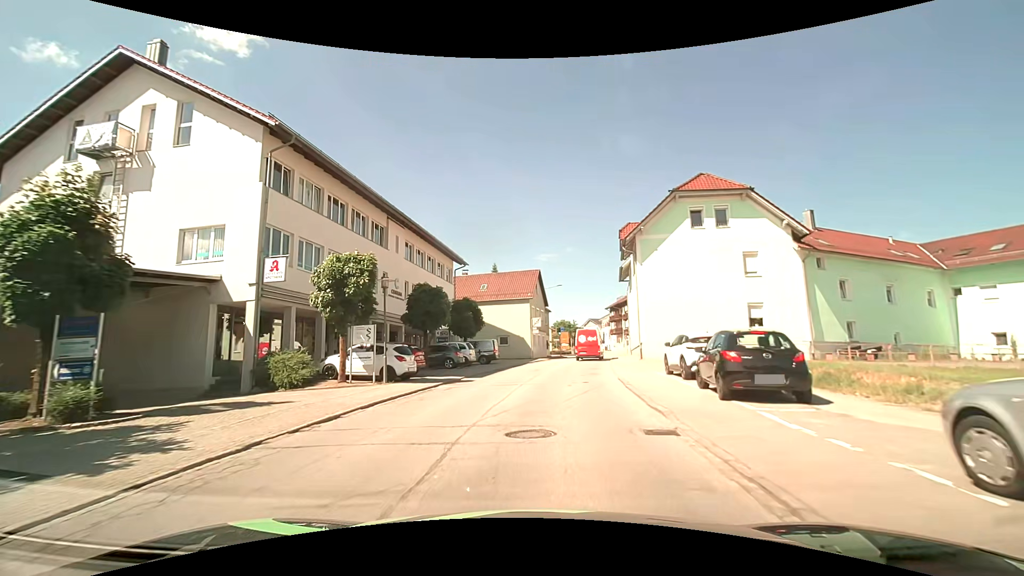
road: secondary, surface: asphalt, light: Day
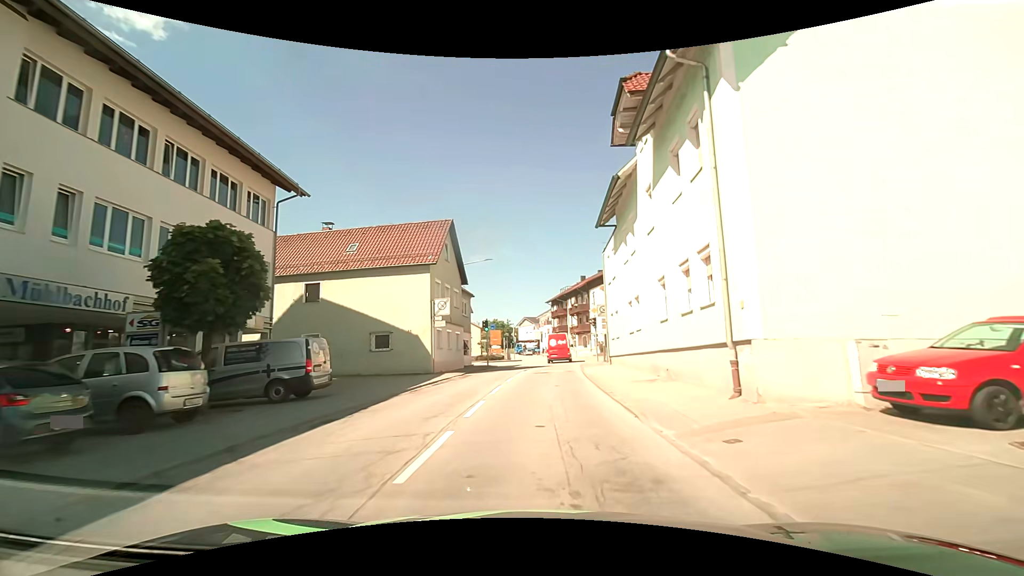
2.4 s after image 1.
(+1.5, +22.4) m; +8°
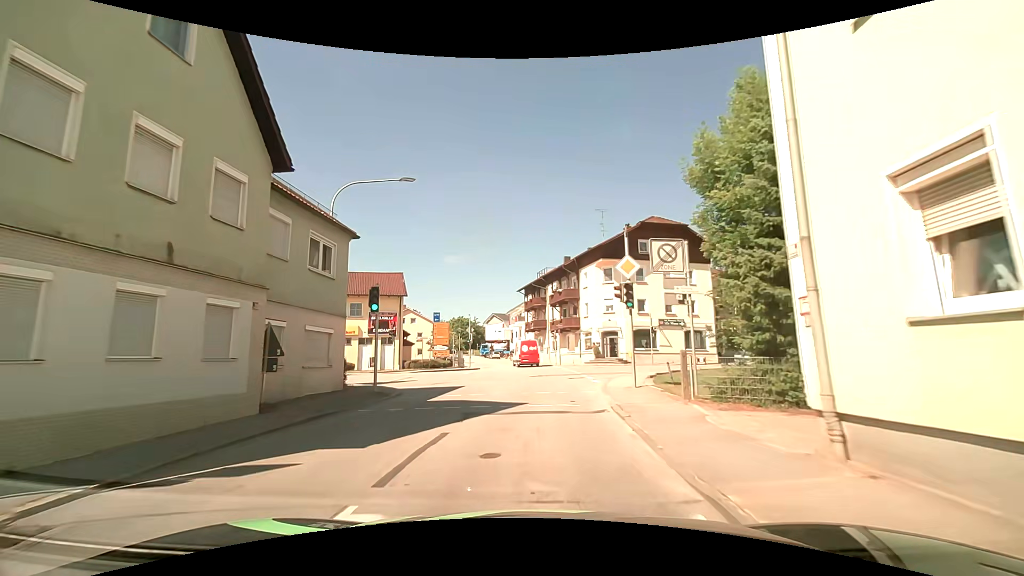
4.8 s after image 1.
(+0.3, +22.3) m; +2°
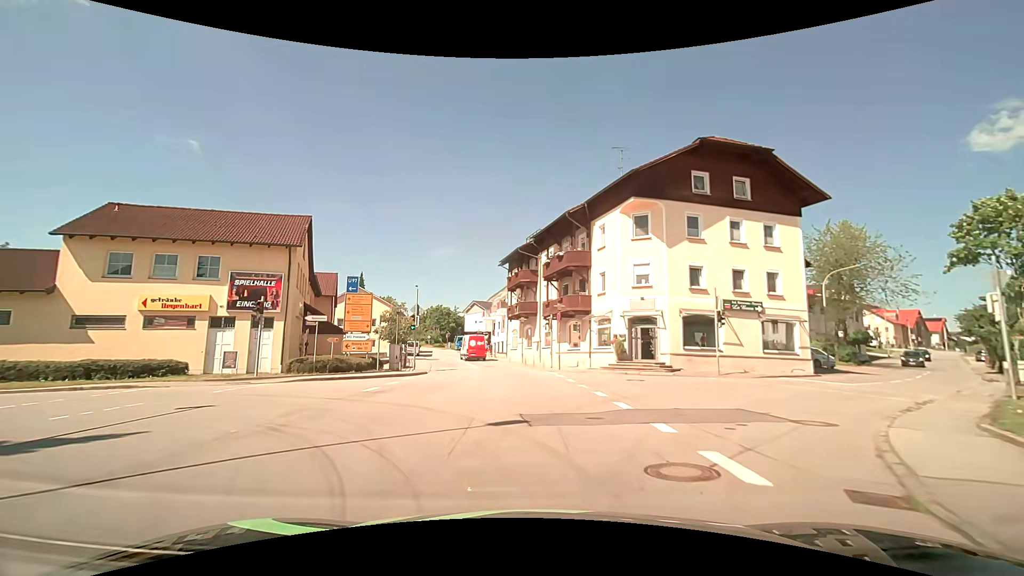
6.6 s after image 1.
(+0.6, +18.7) m; +3°
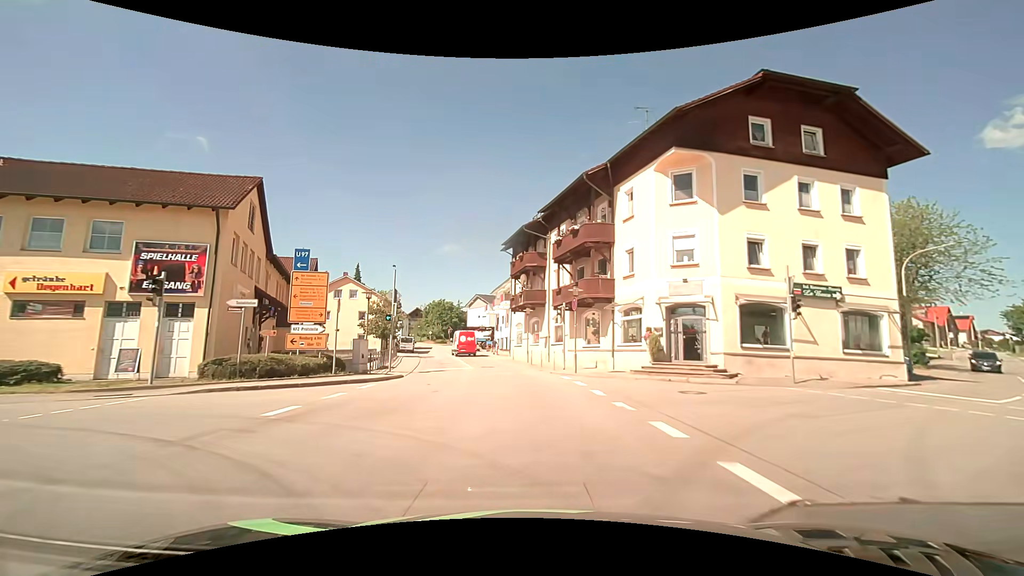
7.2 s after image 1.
(-0.1, +6.7) m; -1°
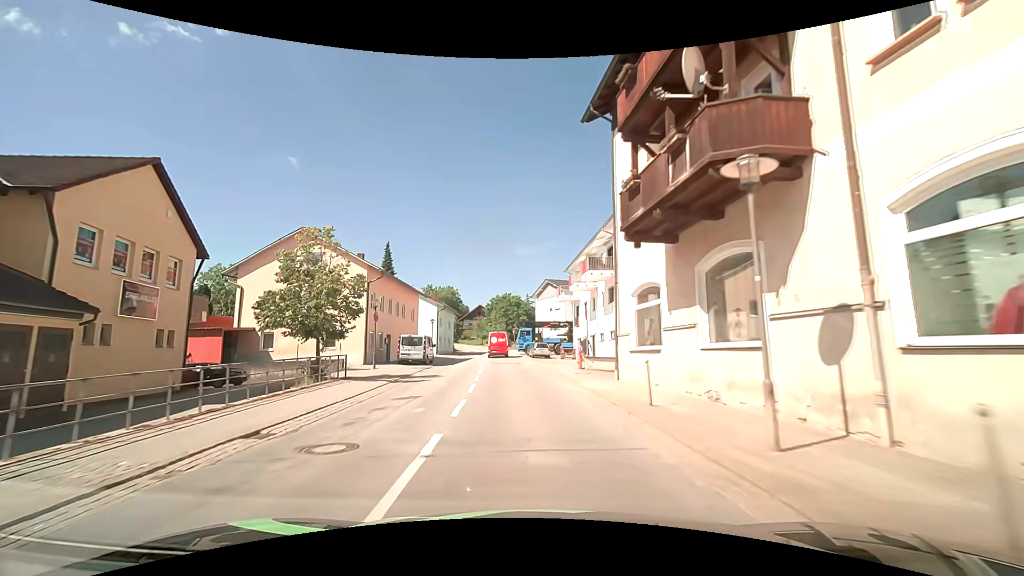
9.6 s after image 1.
(-1.8, +28.2) m; -9°
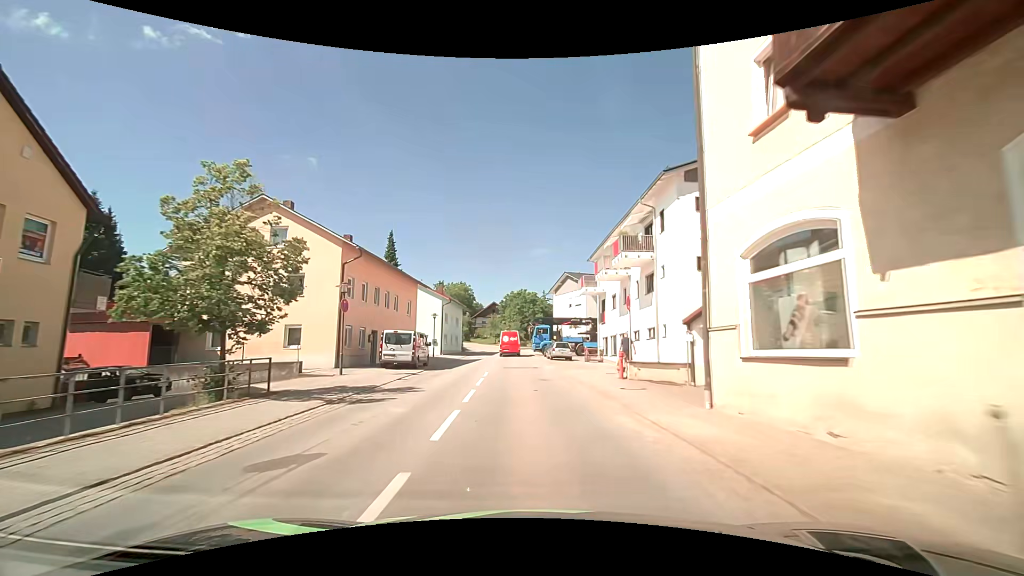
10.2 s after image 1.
(-0.1, +7.3) m; -1°
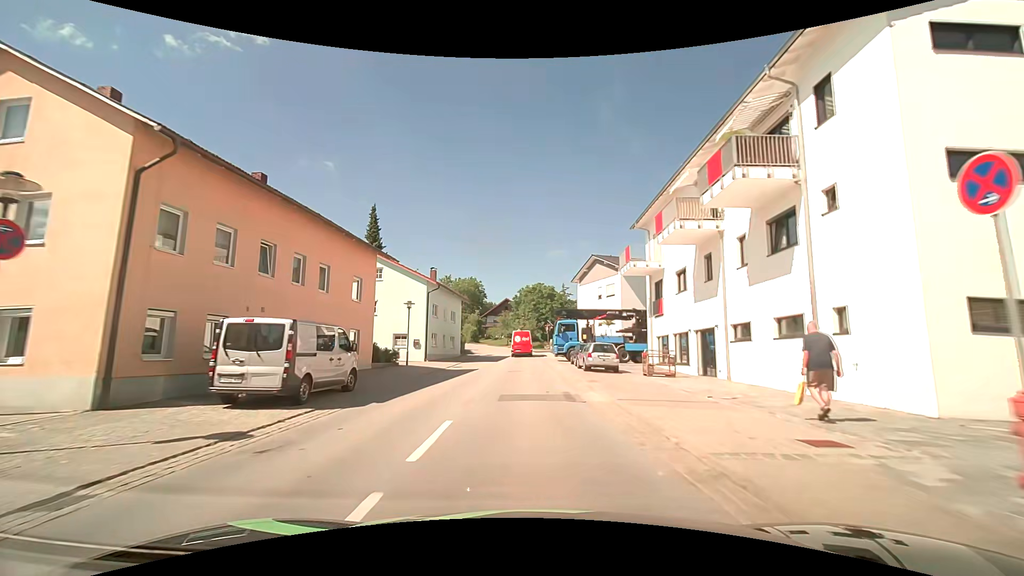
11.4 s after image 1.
(-0.3, +14.6) m; -2°
(0, +10) (0, +20) (-1, +30) (-1, +40) (-1, +50) (-2, +60) (-3, +70) (-5, +80) (-9, +89) (-13, +98) m
